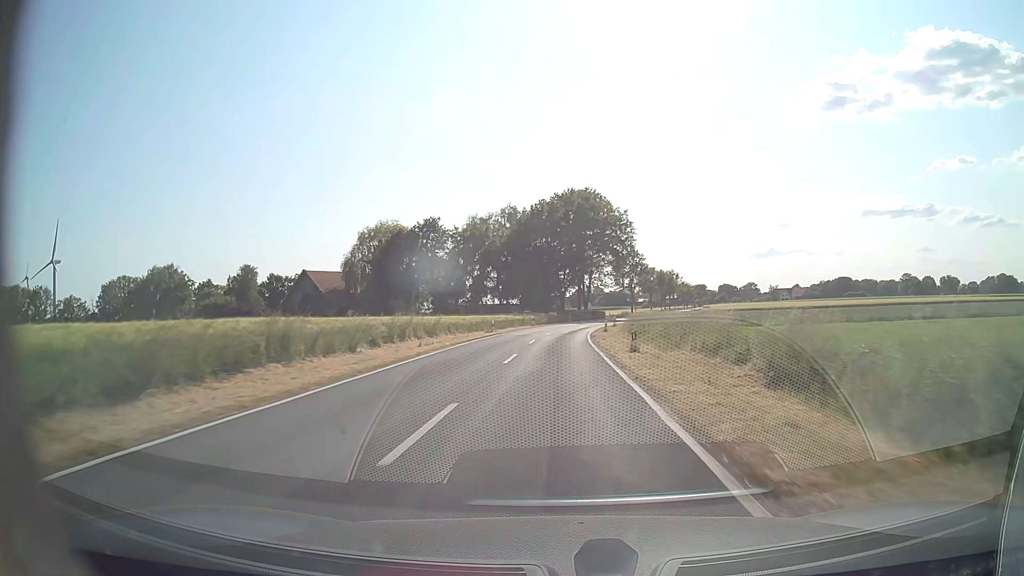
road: tertiary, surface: asphalt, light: Day
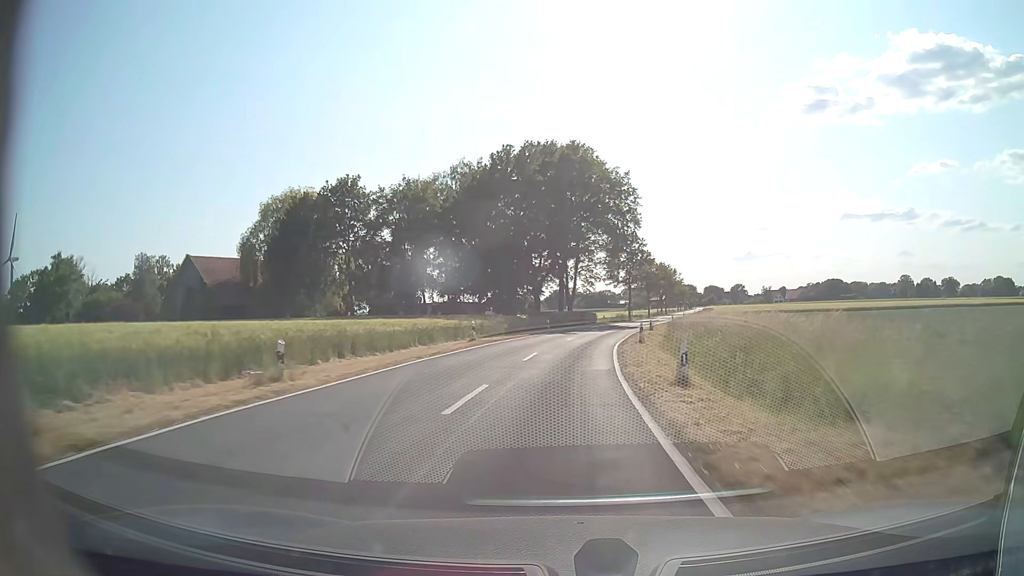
(+0.5, +33.9) m; +2°
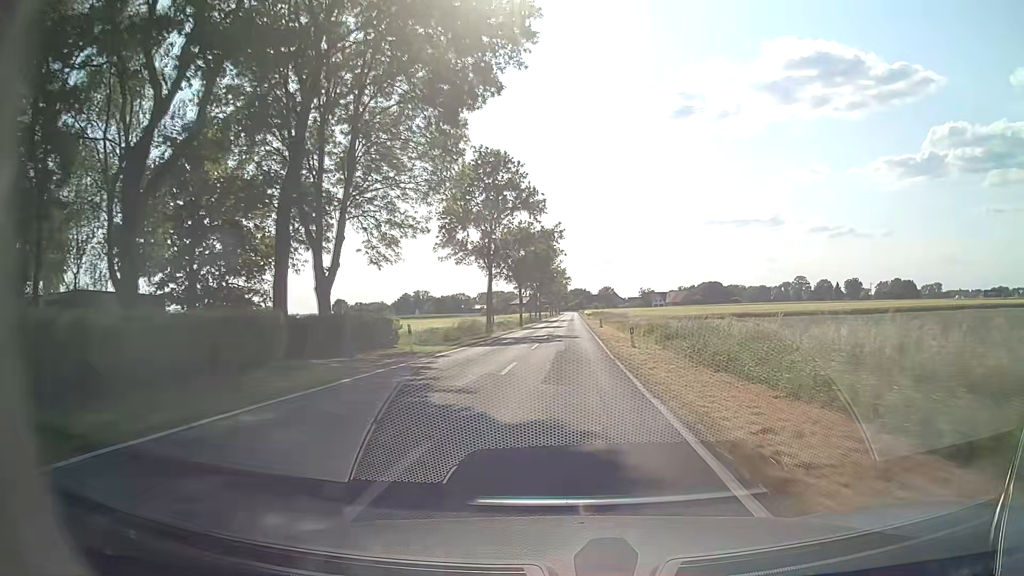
(+5.7, +57.0) m; +13°
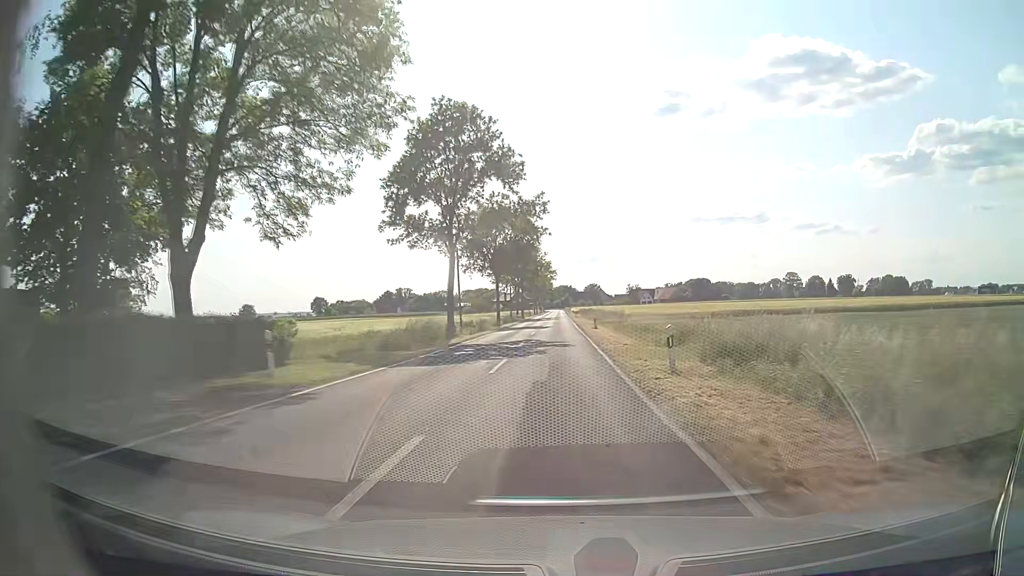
(+0.1, +11.6) m; +1°
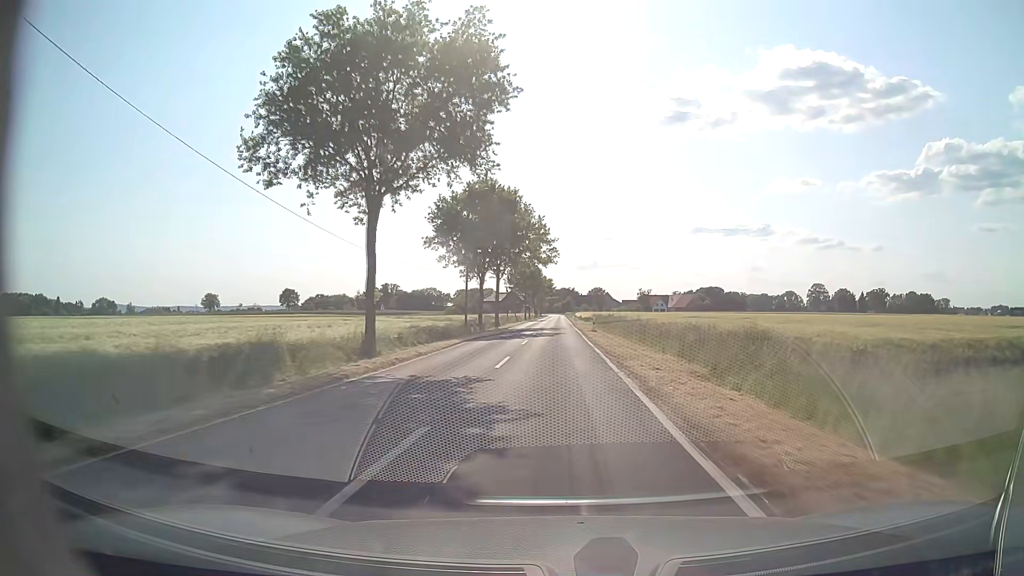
(+0.5, +47.0) m; 0°
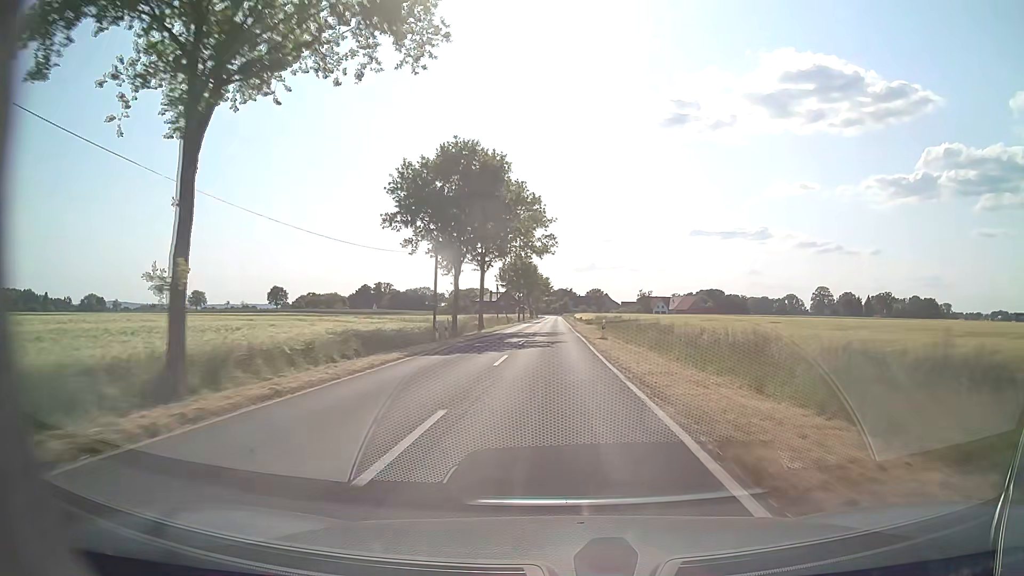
(0.0, +11.9) m; 0°
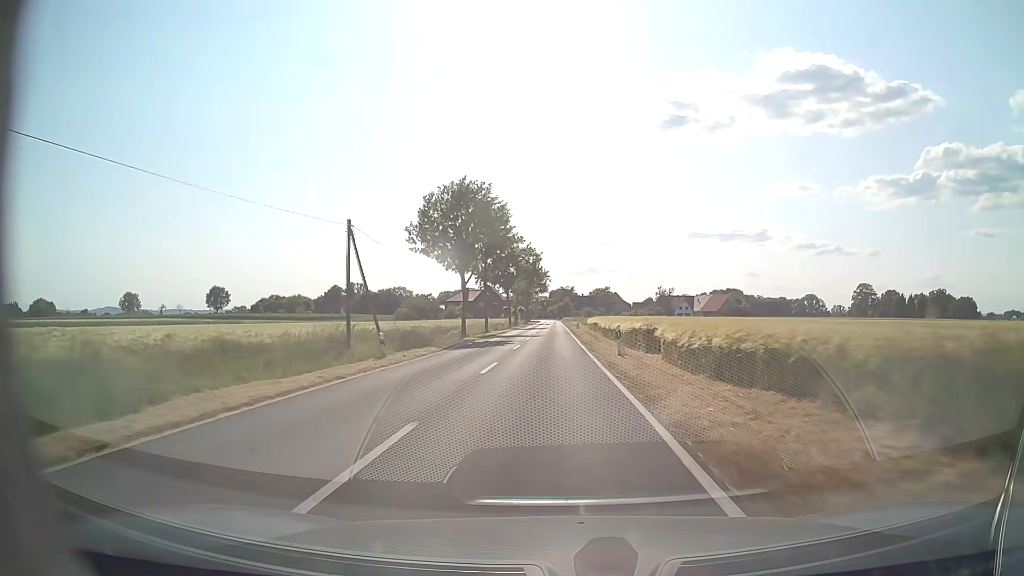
(+0.3, +62.6) m; 0°
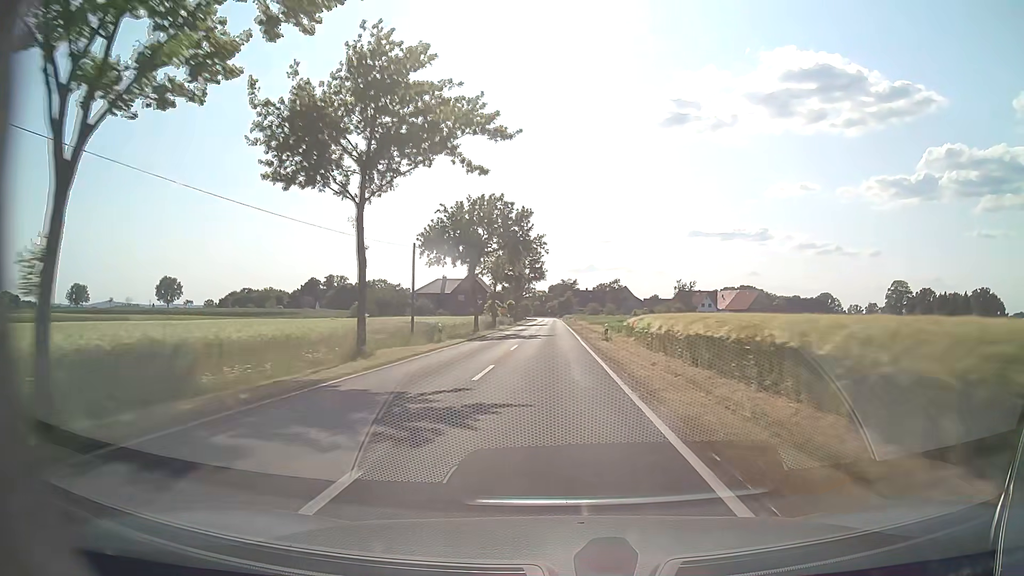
(+0.2, +39.6) m; 0°
(0, +10) (0, +20) (0, +30) (0, +40) (0, +50) (0, +60) (0, +70) (0, +80) (0, +90) (0, +100) m
